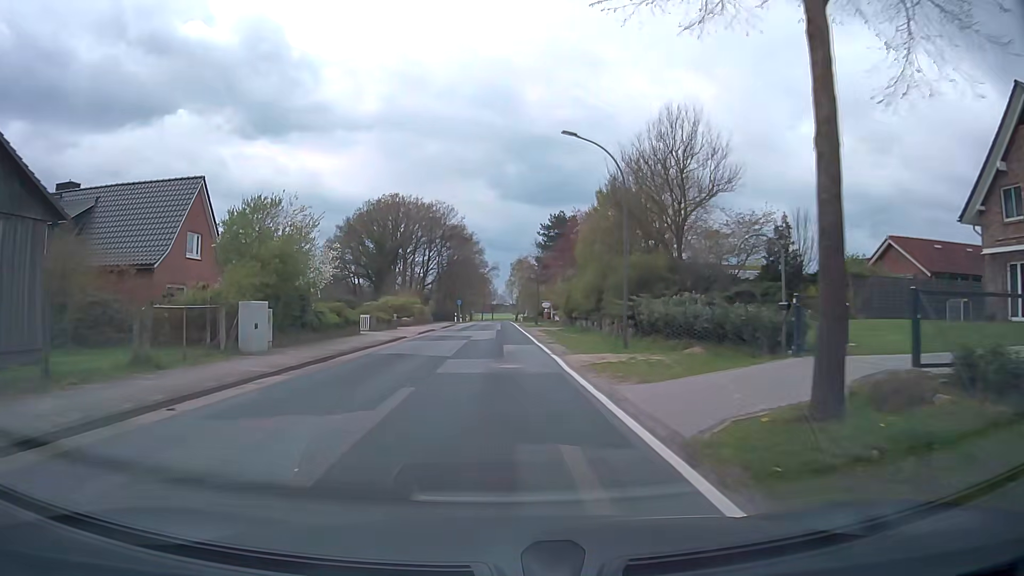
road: secondary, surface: asphalt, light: Day
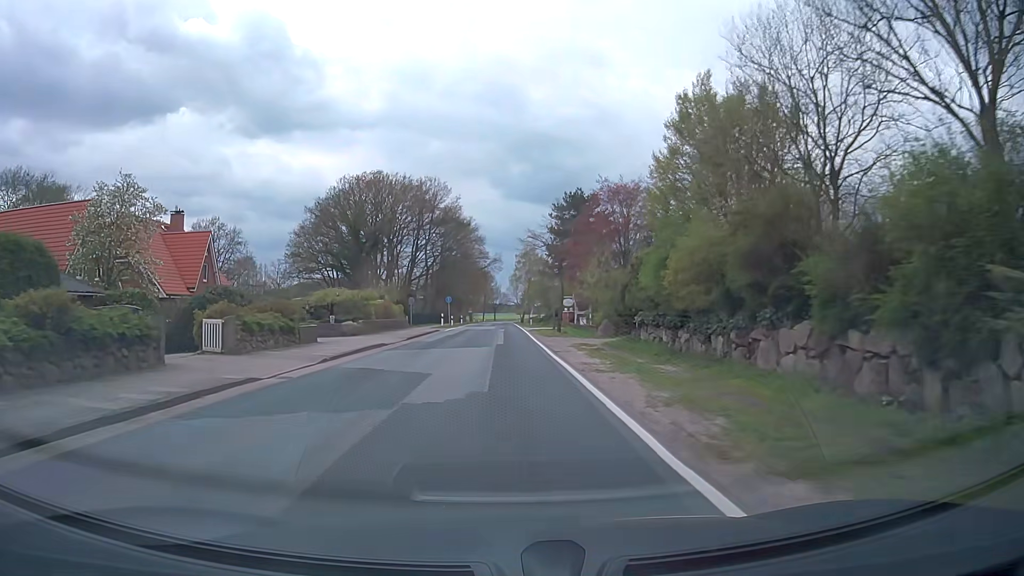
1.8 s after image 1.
(0.0, +22.3) m; 0°
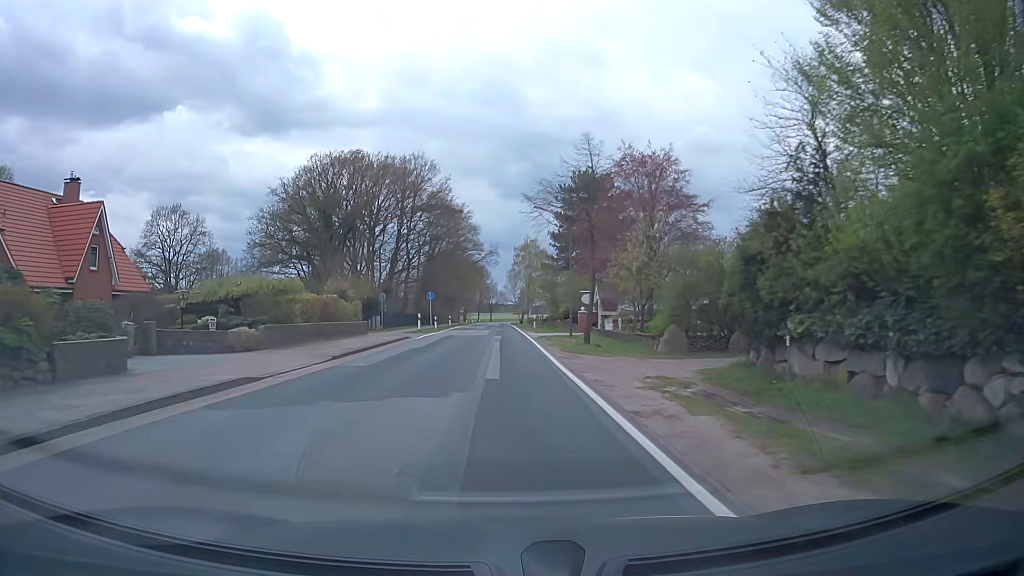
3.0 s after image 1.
(-0.1, +14.9) m; 0°
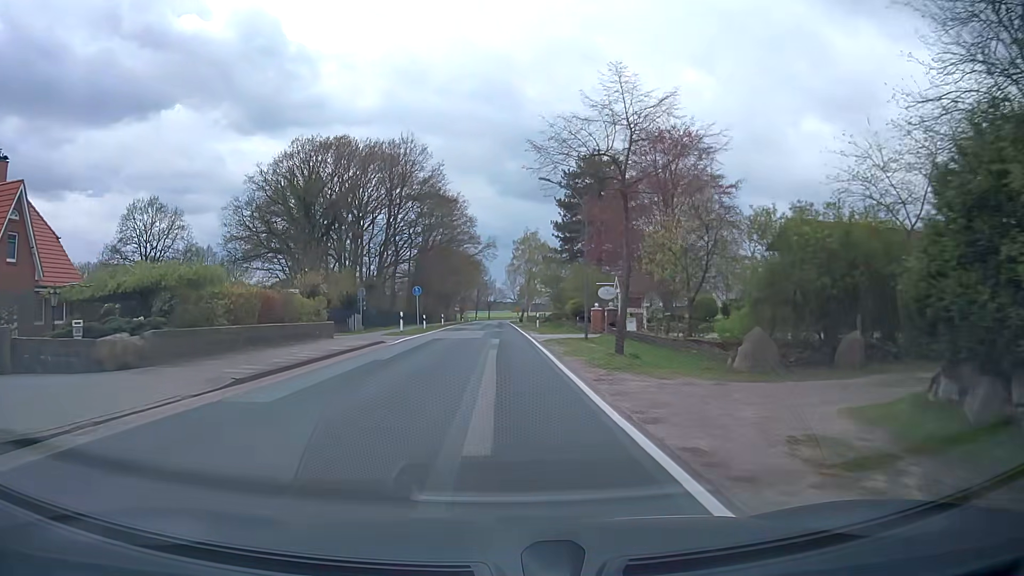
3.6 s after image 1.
(0.0, +7.5) m; 0°
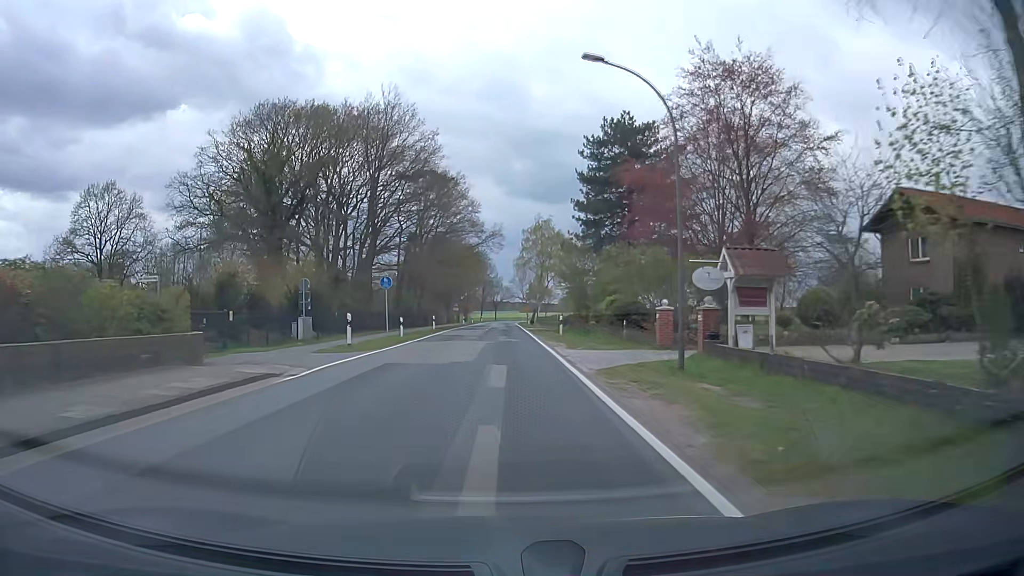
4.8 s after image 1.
(-0.1, +15.0) m; -1°
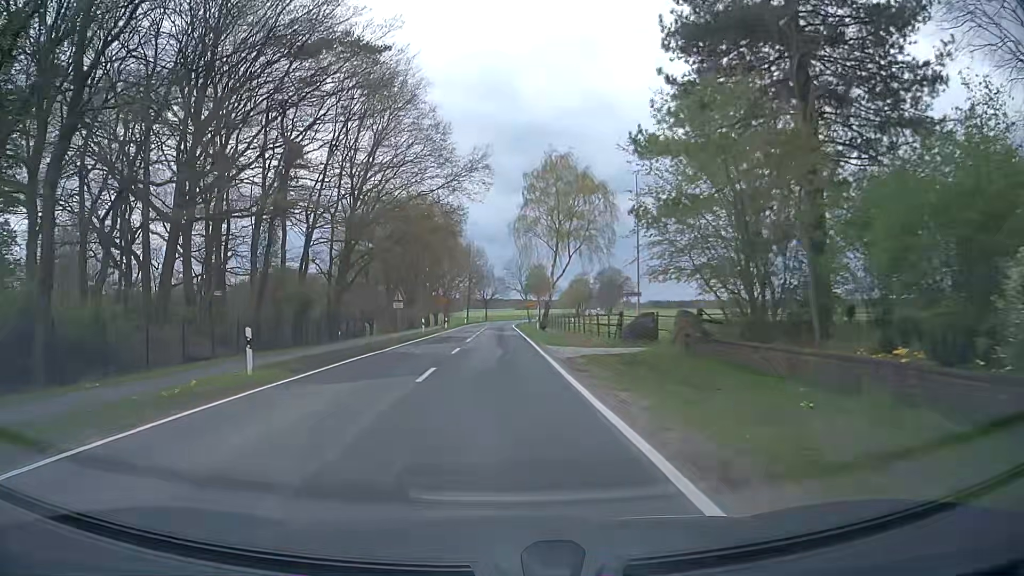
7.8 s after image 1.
(+0.1, +37.7) m; +1°
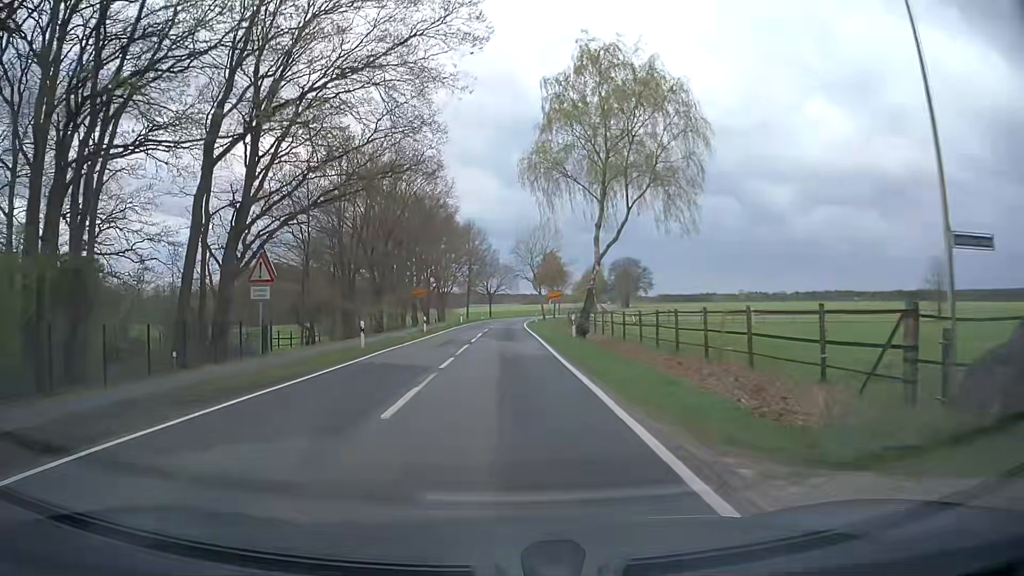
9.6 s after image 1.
(-0.2, +22.9) m; -2°
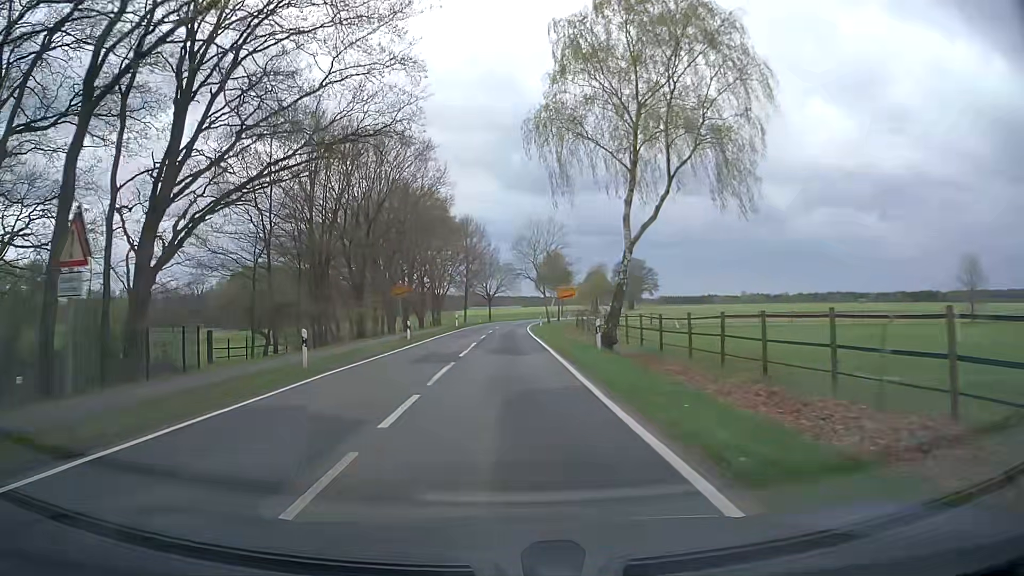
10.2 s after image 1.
(+0.1, +7.7) m; +1°
(0, +10) (0, +20) (0, +30) (0, +40) (+1, +50) (+1, +60) (+1, +70) (+2, +80) (+3, +90) (+4, +100) m
